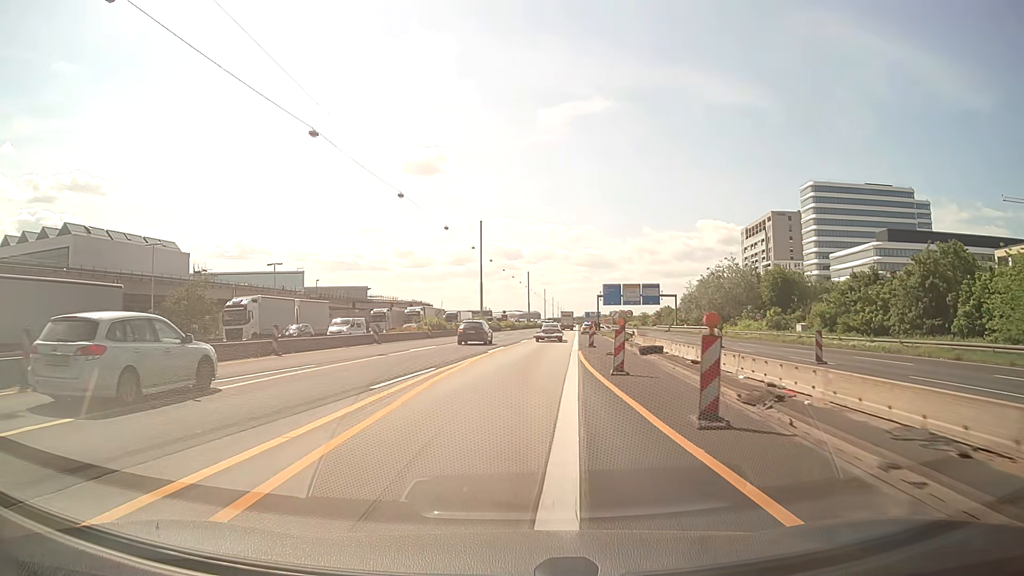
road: motorway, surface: asphalt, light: Day
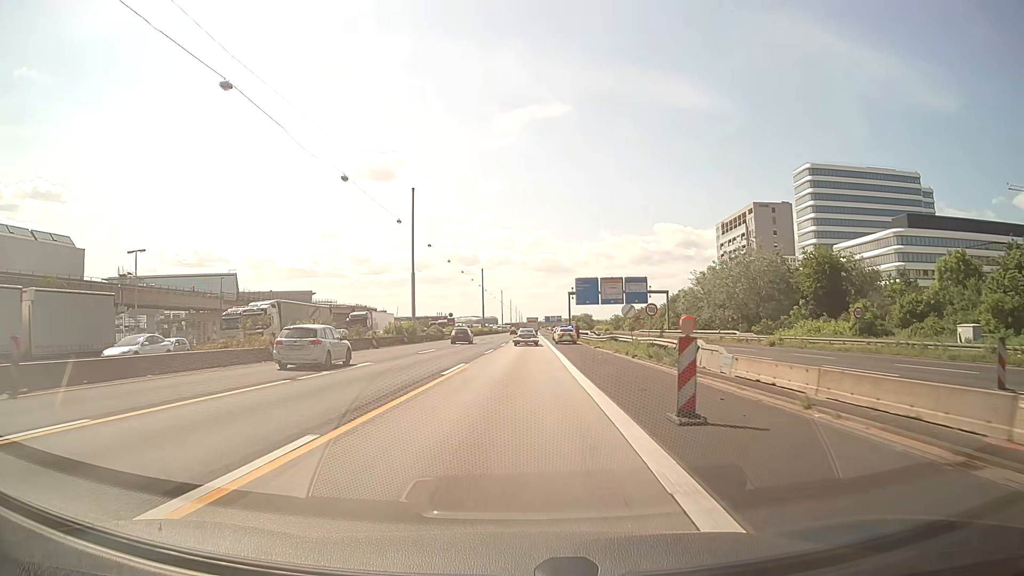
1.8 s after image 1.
(+1.3, +29.5) m; +4°
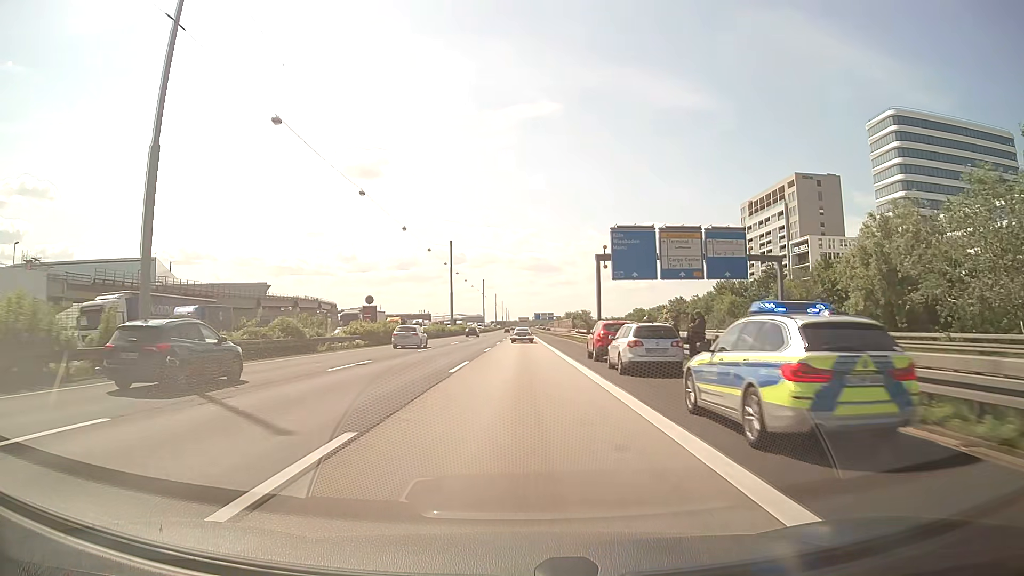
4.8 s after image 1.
(+0.6, +54.2) m; +1°
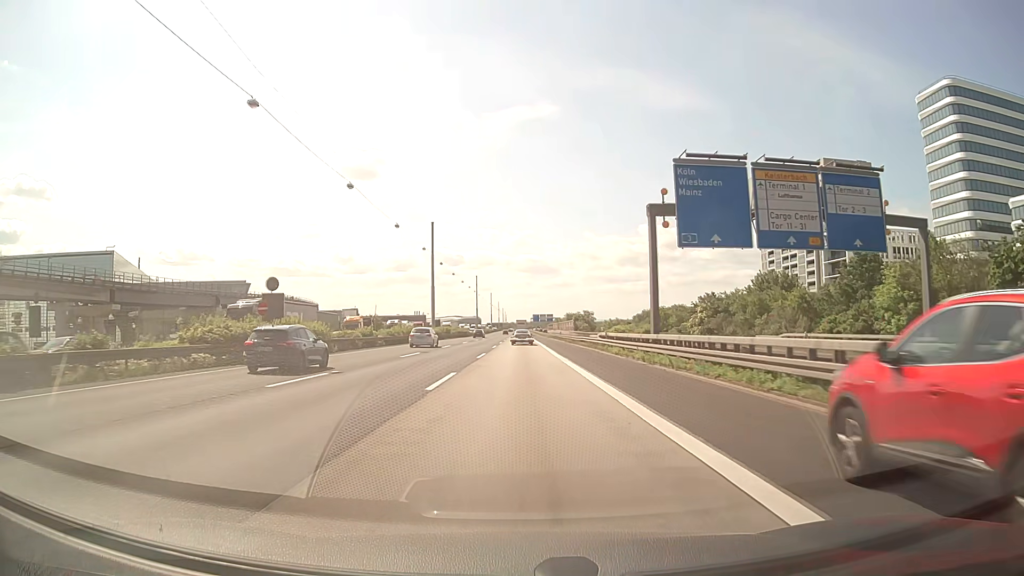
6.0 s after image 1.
(+0.1, +23.7) m; 0°
